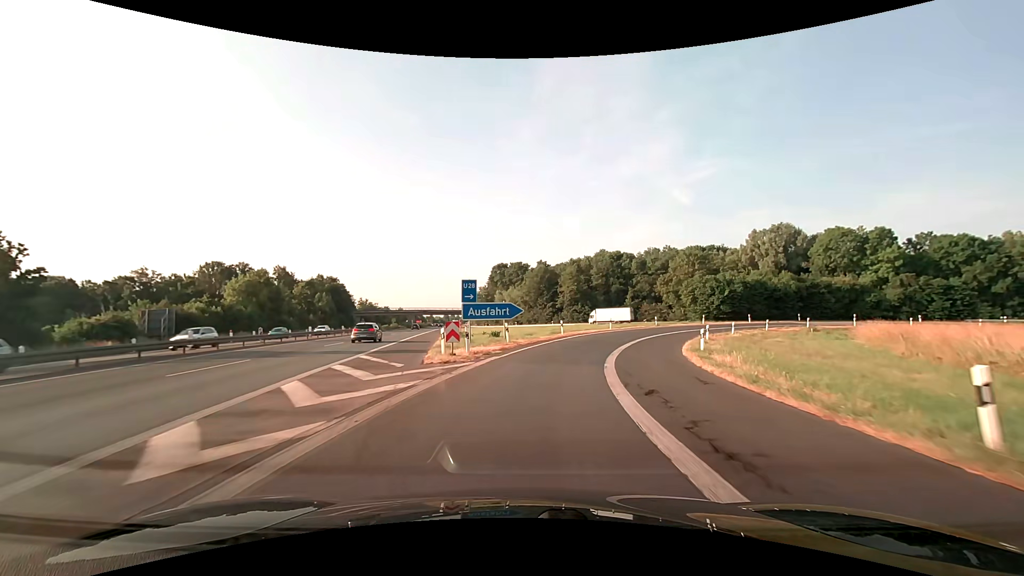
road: motorway_link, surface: asphalt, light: Day
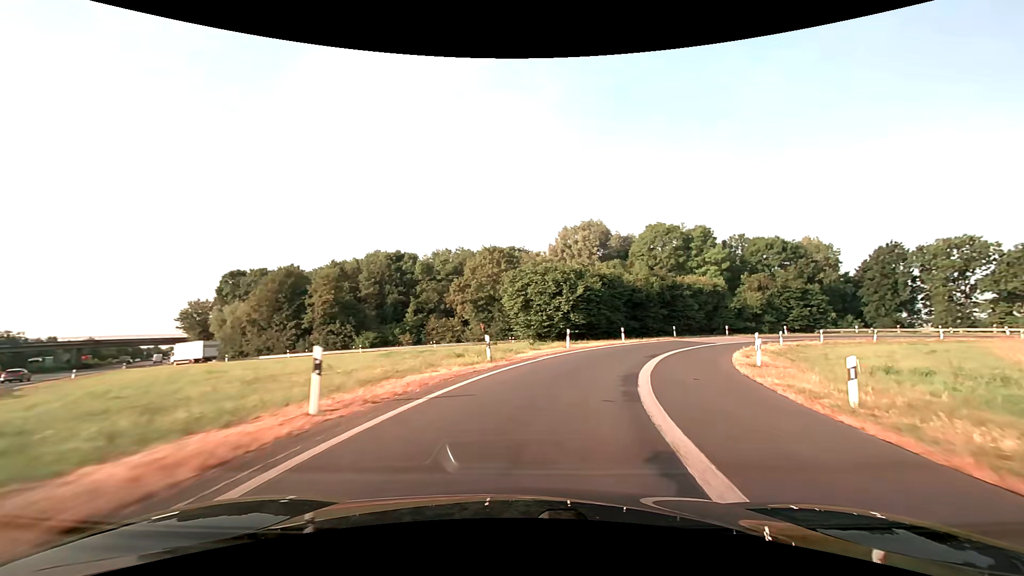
(+6.6, +35.5) m; +23°
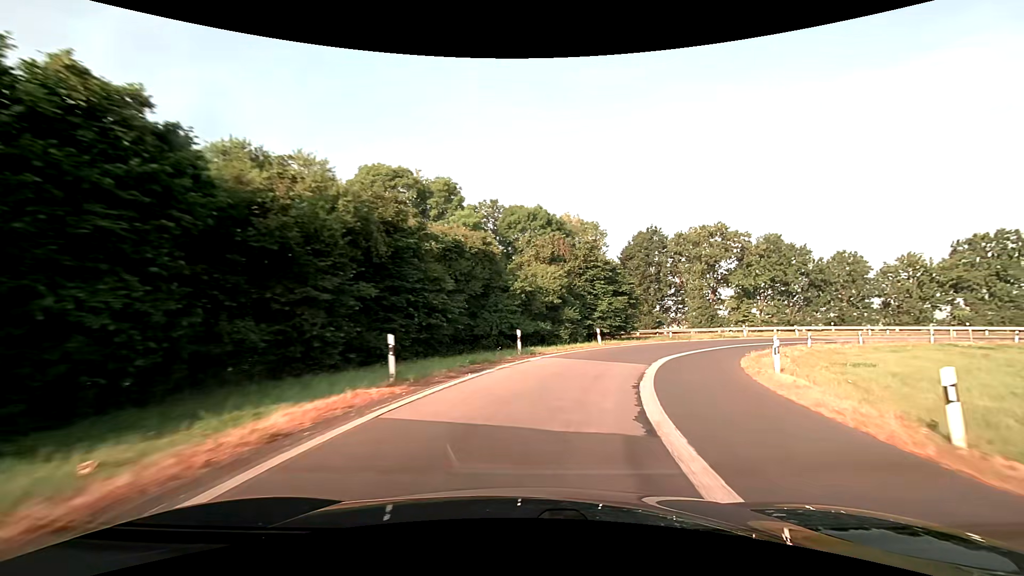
(+9.8, +33.9) m; +31°
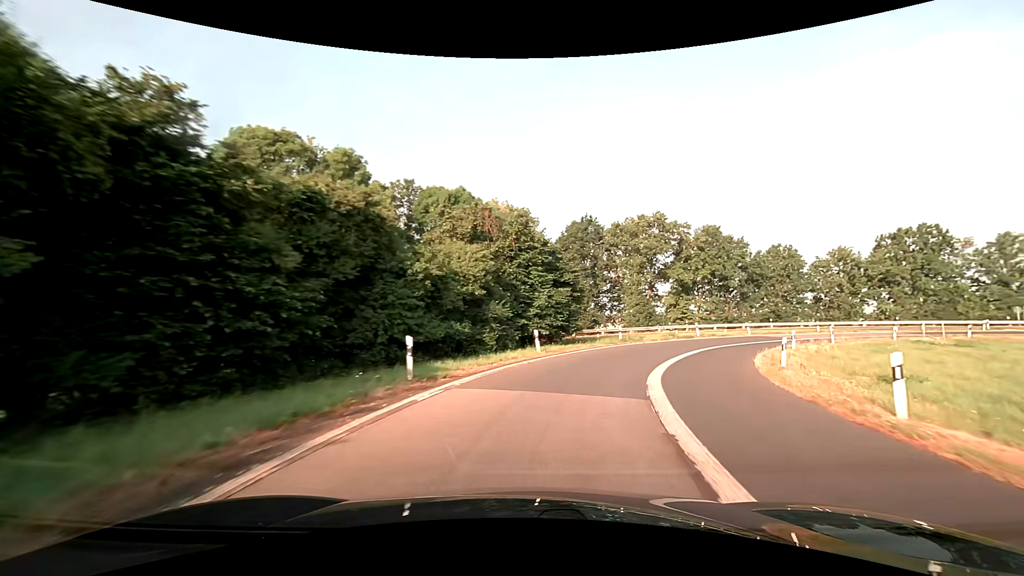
(+0.6, +8.8) m; +9°
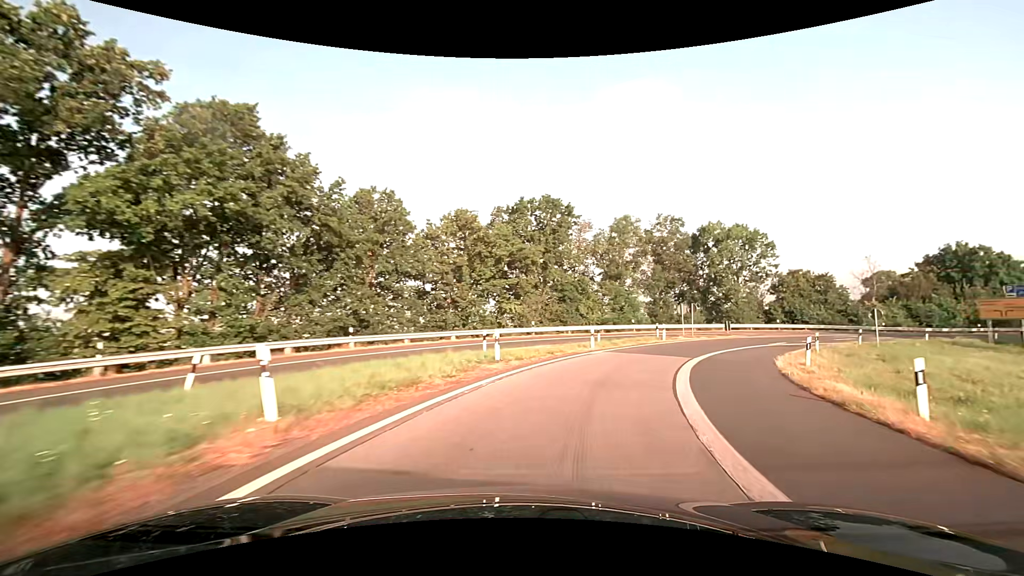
(+15.5, +39.1) m; +46°
(+1, +10) (+4, +20) (+9, +28) (+15, +36) (+24, +41) (+33, +45) (+42, +49) (+51, +52) (+61, +55) (+71, +58) m
